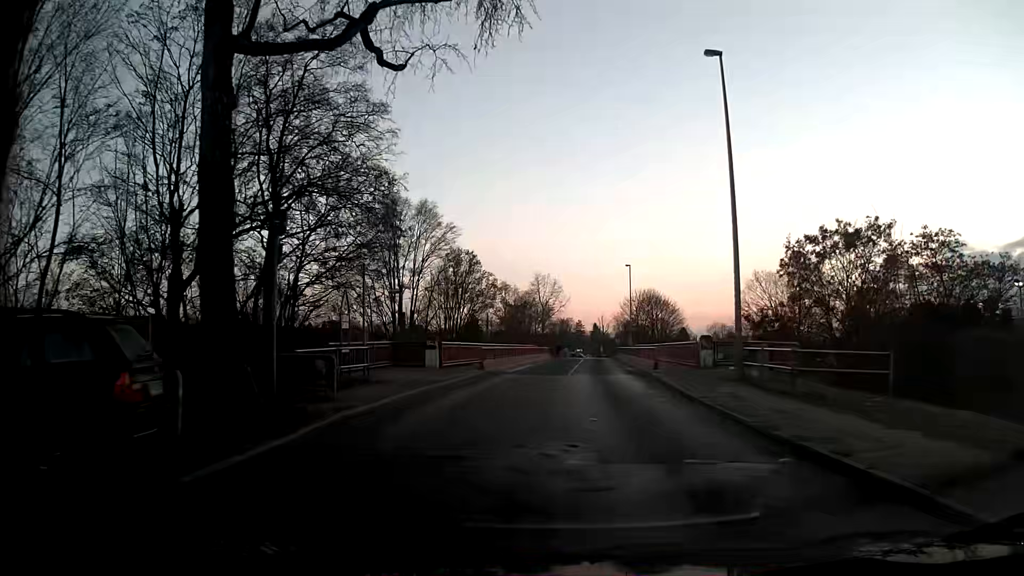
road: residential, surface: asphalt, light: Day
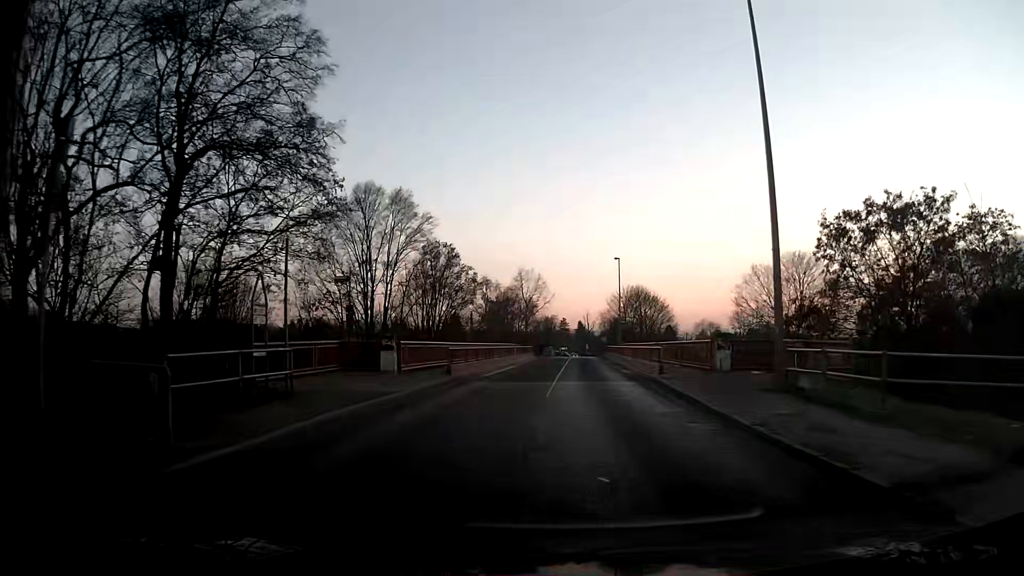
(0.0, +5.1) m; +1°
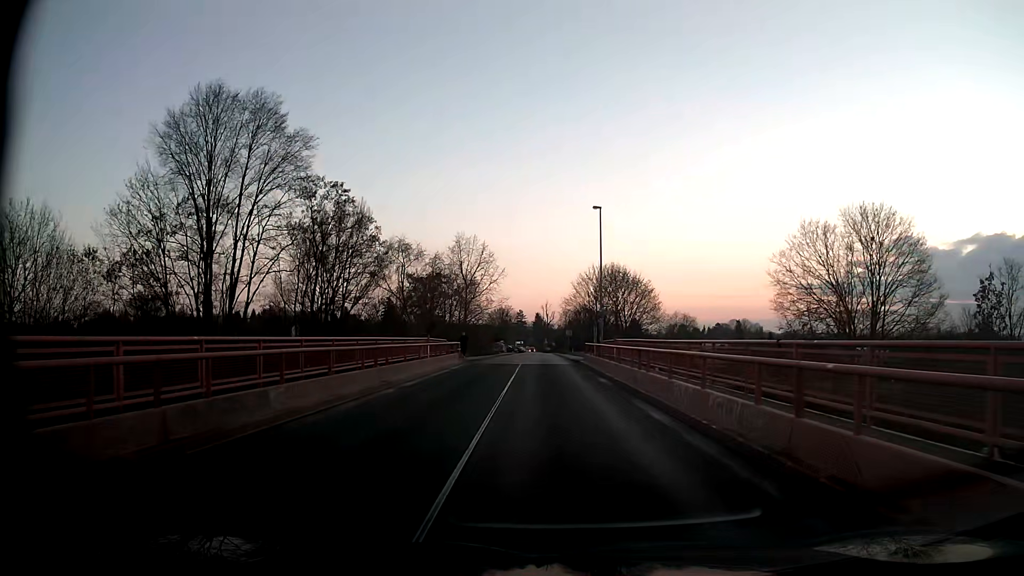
(+1.1, +25.8) m; +4°
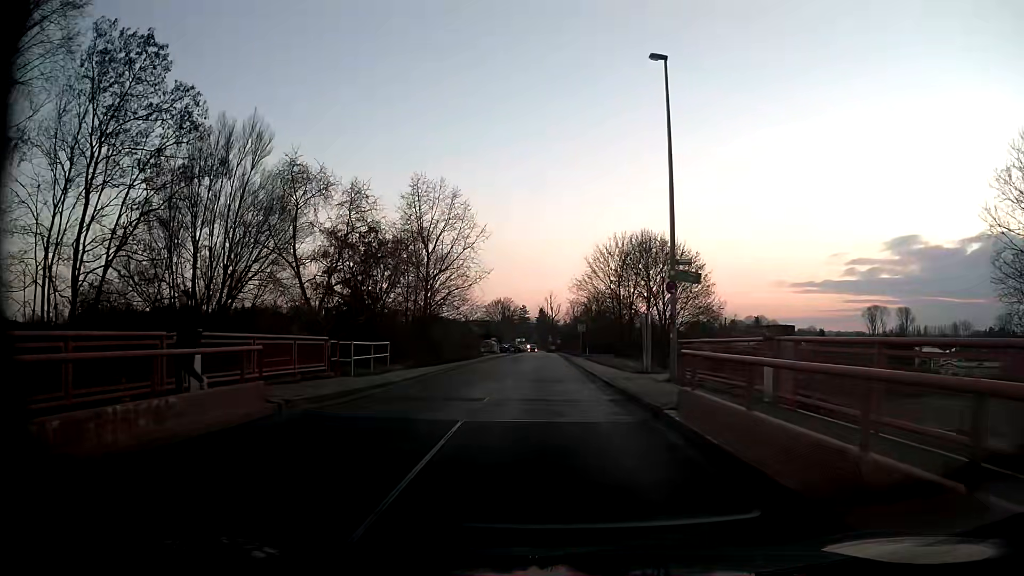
(-0.2, +25.8) m; -1°
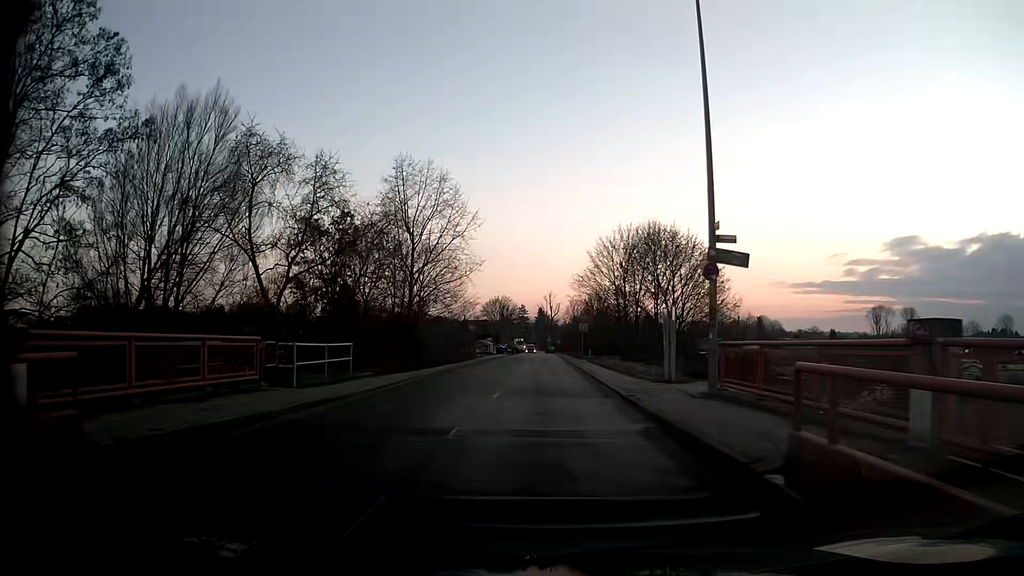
(0.0, +5.1) m; 0°
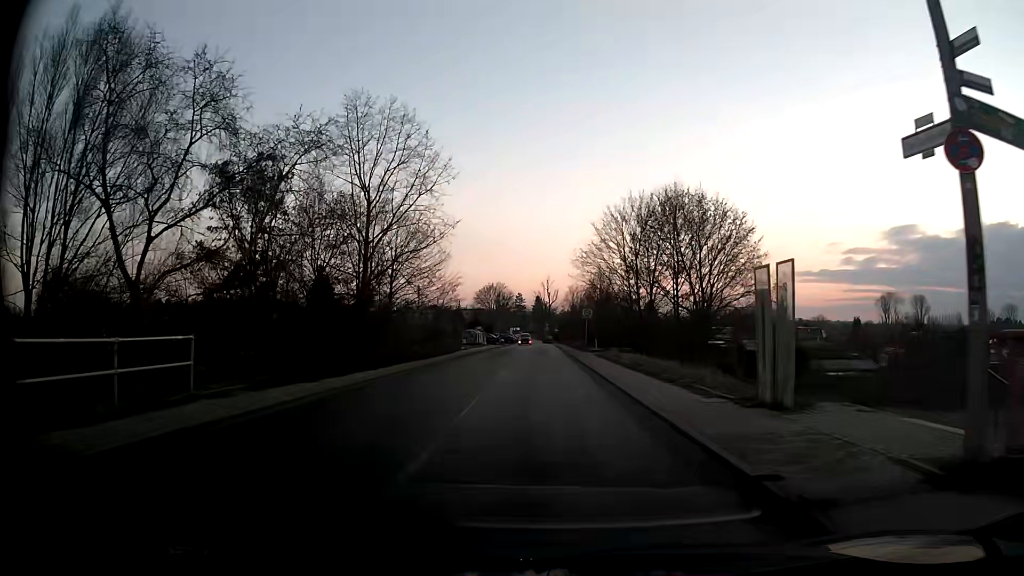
(0.0, +10.3) m; 0°
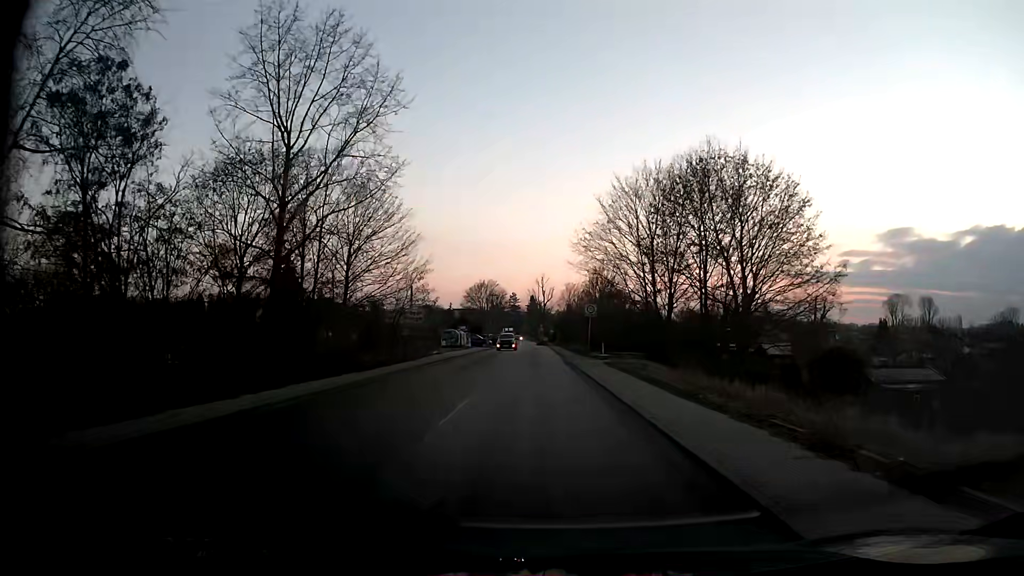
(+0.1, +10.4) m; +1°
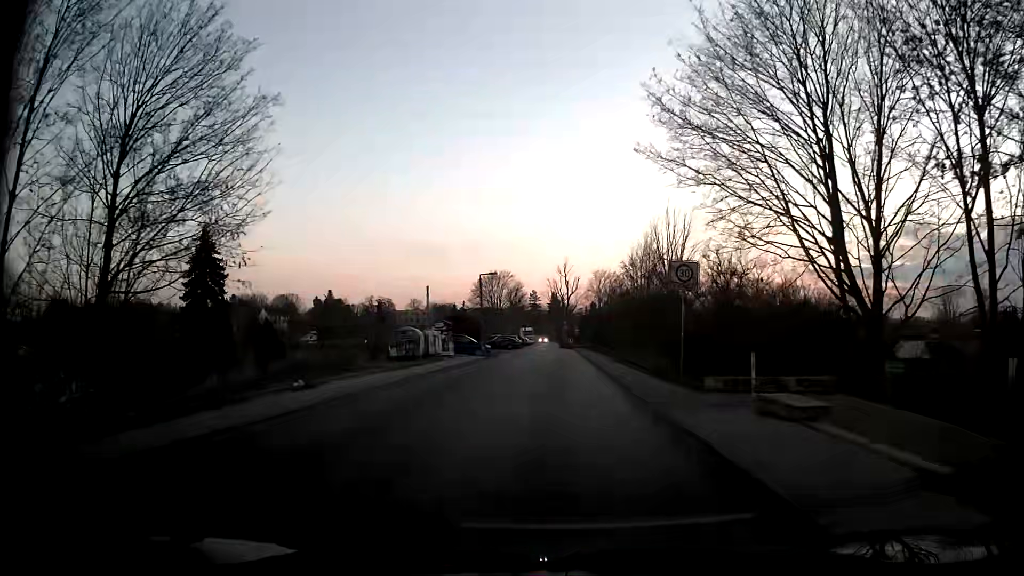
(-0.5, +25.7) m; -2°
(0, +10) (0, +20) (0, +30) (0, +40) (+1, +50) (+1, +60) (+1, +70) (+1, +80) (0, +90) (0, +100) m
